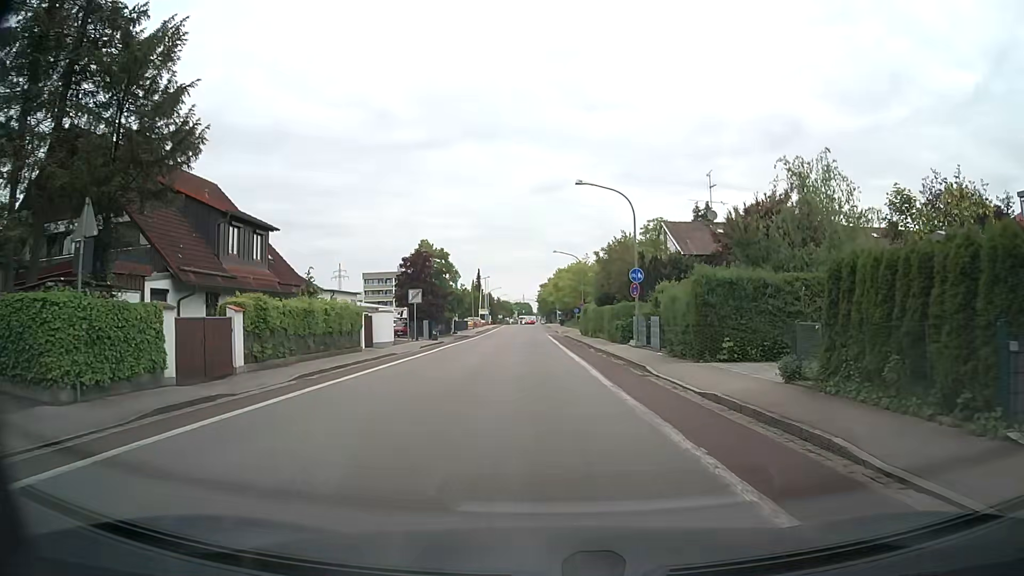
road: tertiary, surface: asphalt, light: Day
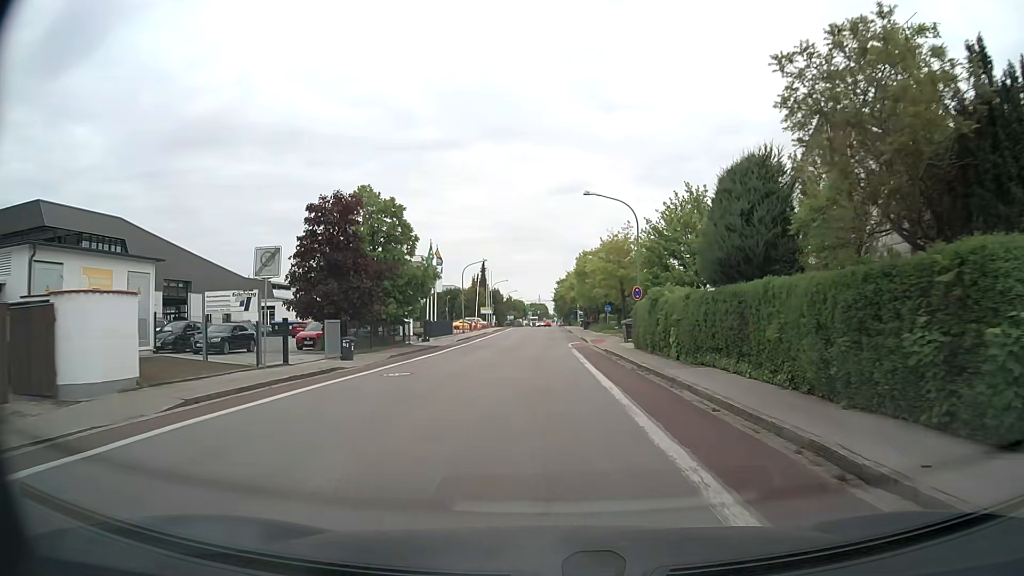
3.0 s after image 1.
(-0.5, +28.1) m; -1°
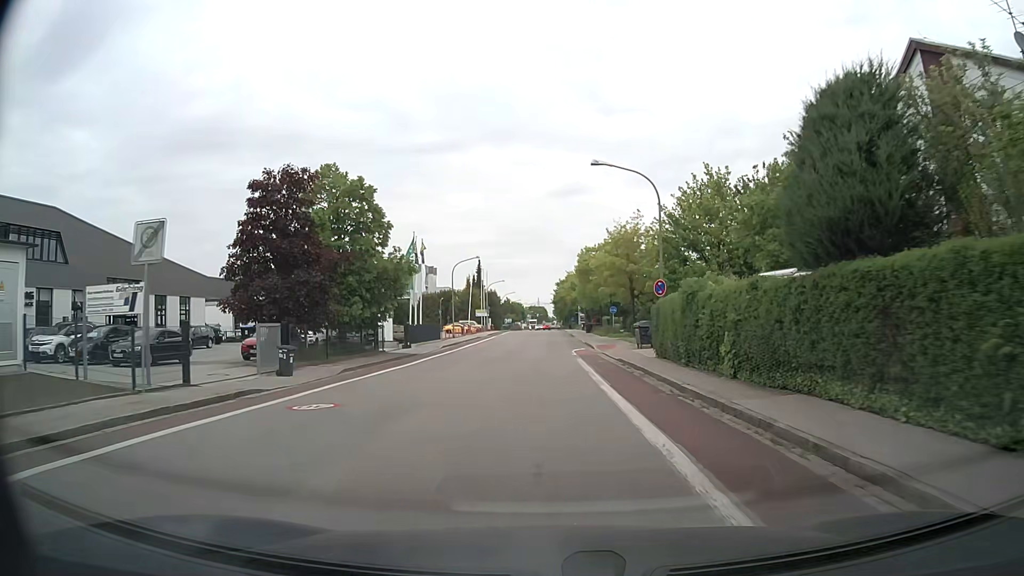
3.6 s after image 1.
(0.0, +6.8) m; 0°
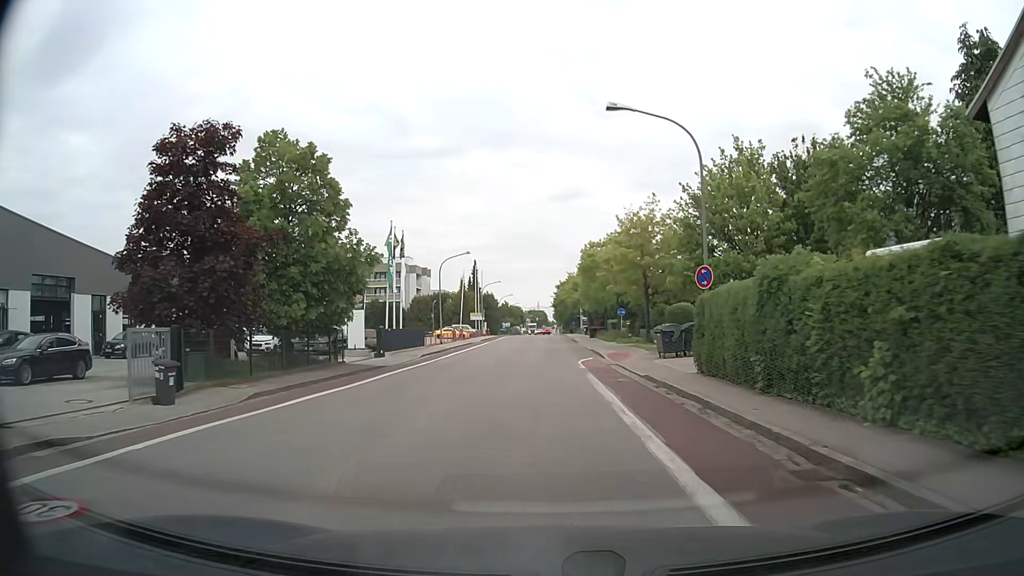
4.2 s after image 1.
(0.0, +7.3) m; 0°
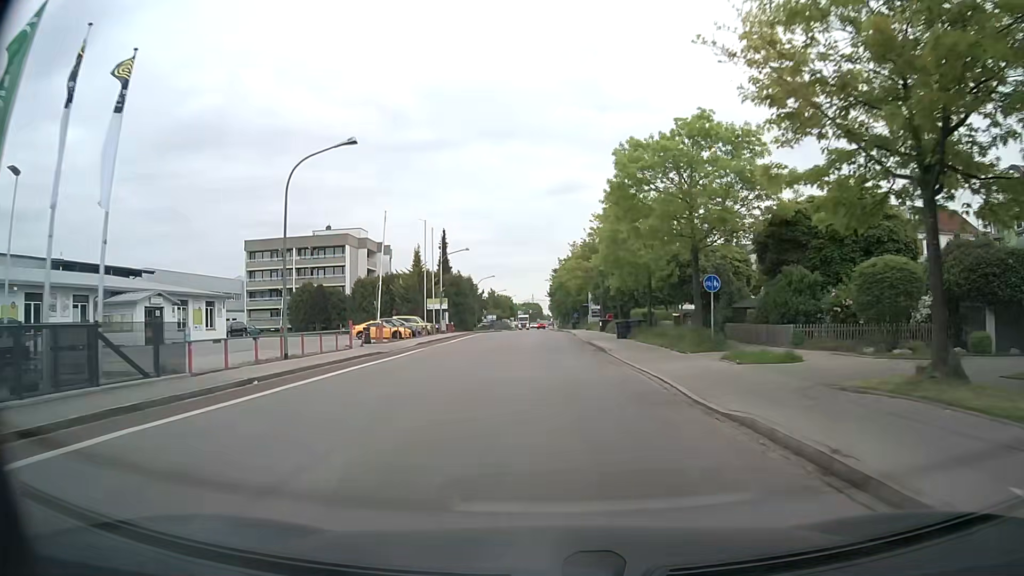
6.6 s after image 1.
(+0.1, +32.8) m; 0°
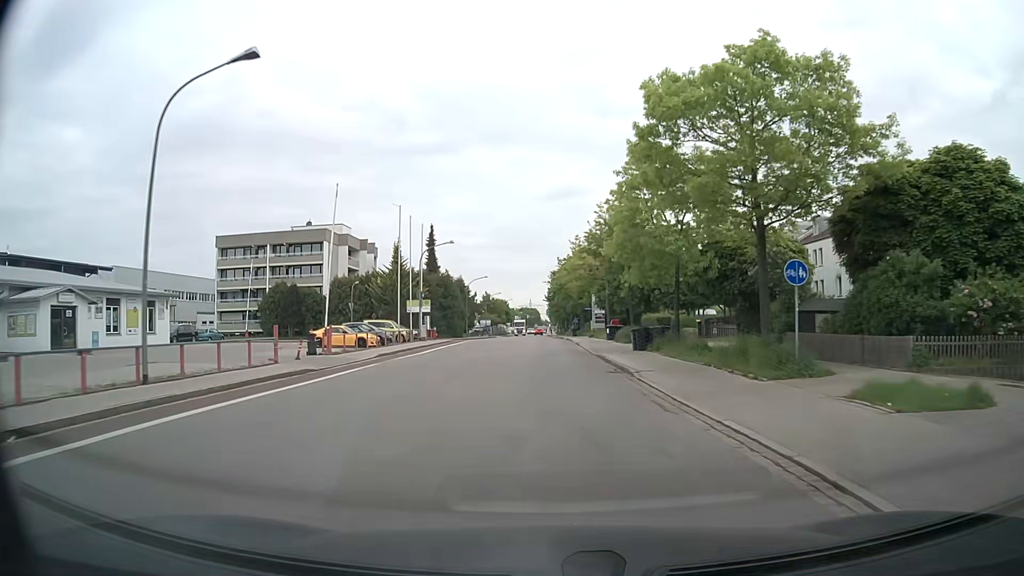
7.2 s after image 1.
(0.0, +8.7) m; 0°
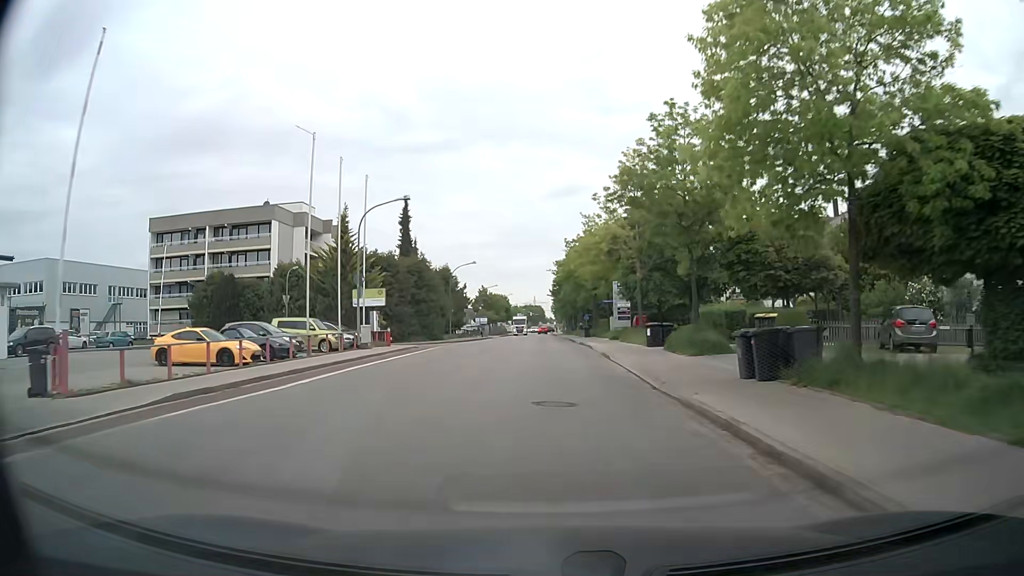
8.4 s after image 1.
(+0.1, +17.5) m; 0°
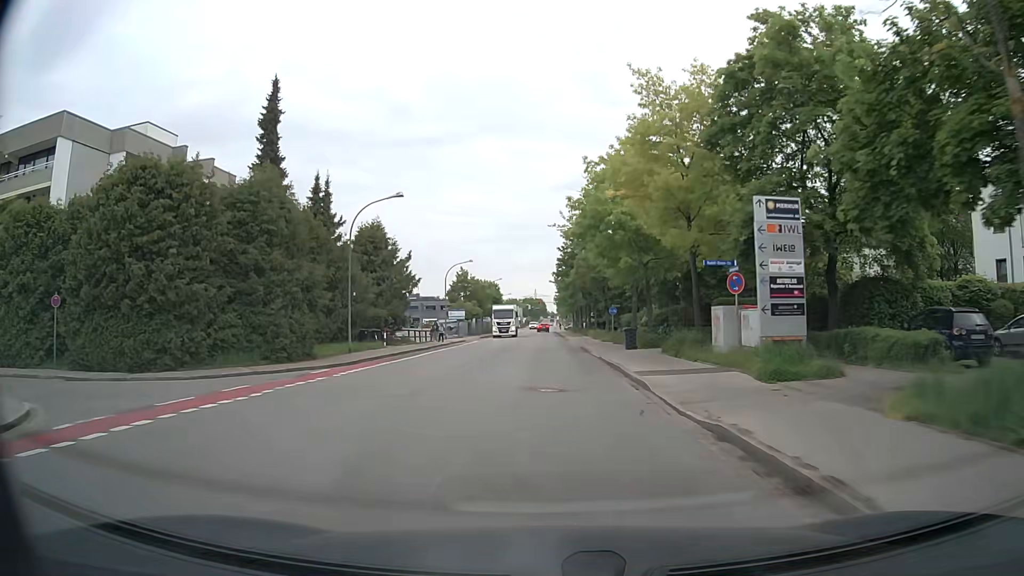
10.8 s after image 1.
(+0.1, +33.7) m; 0°
(0, +10) (0, +20) (0, +30) (0, +40) (0, +50) (0, +60) (0, +70) (0, +80) (0, +90) (0, +100) m
